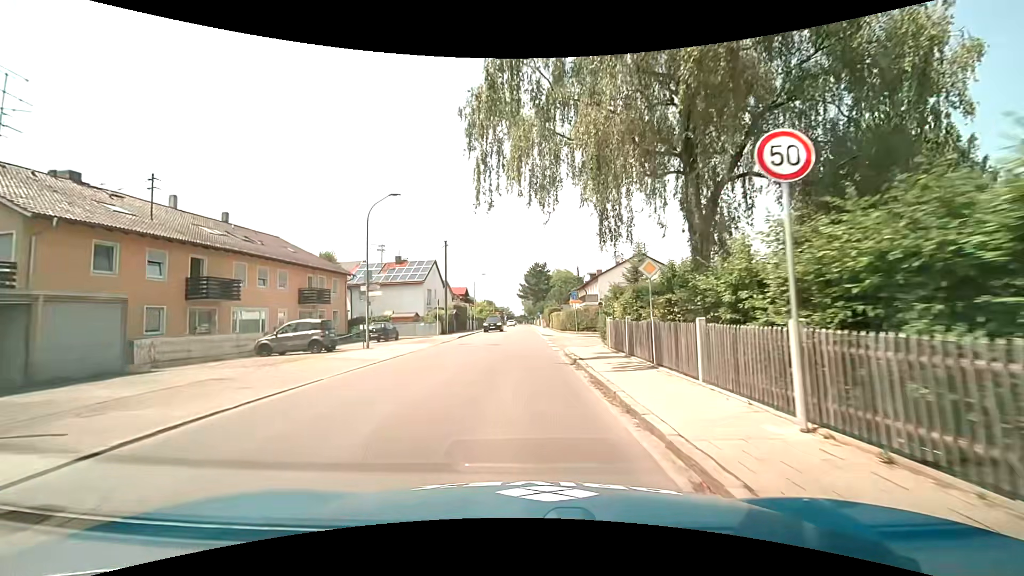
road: tertiary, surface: asphalt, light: Day
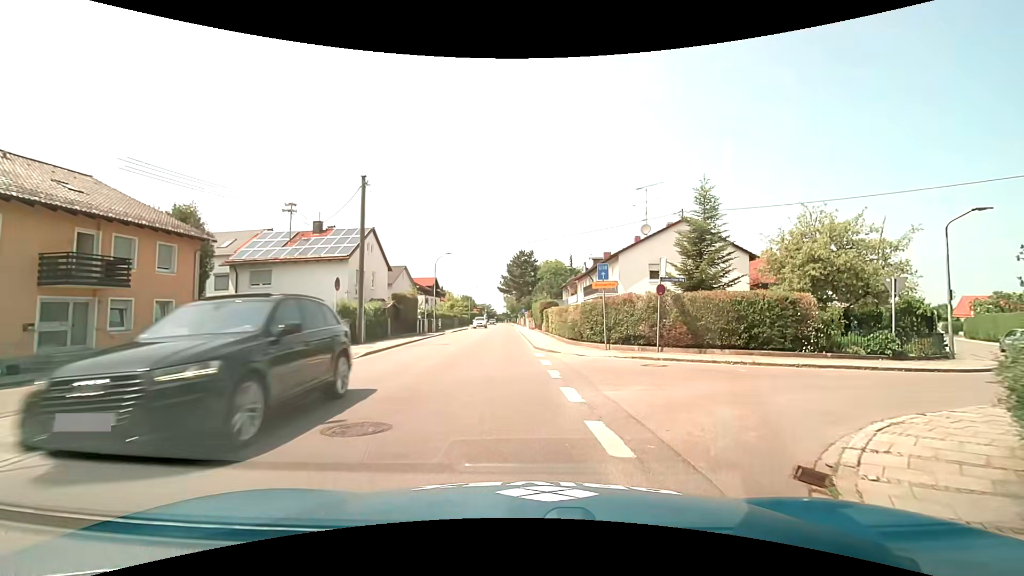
(0.0, +18.9) m; +2°
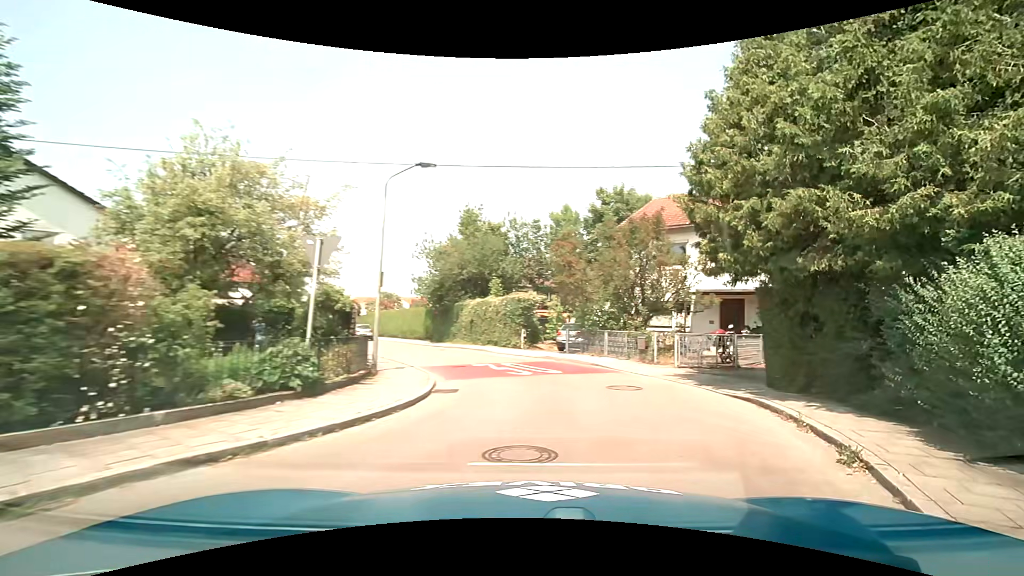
(+5.2, +10.5) m; +61°
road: residential
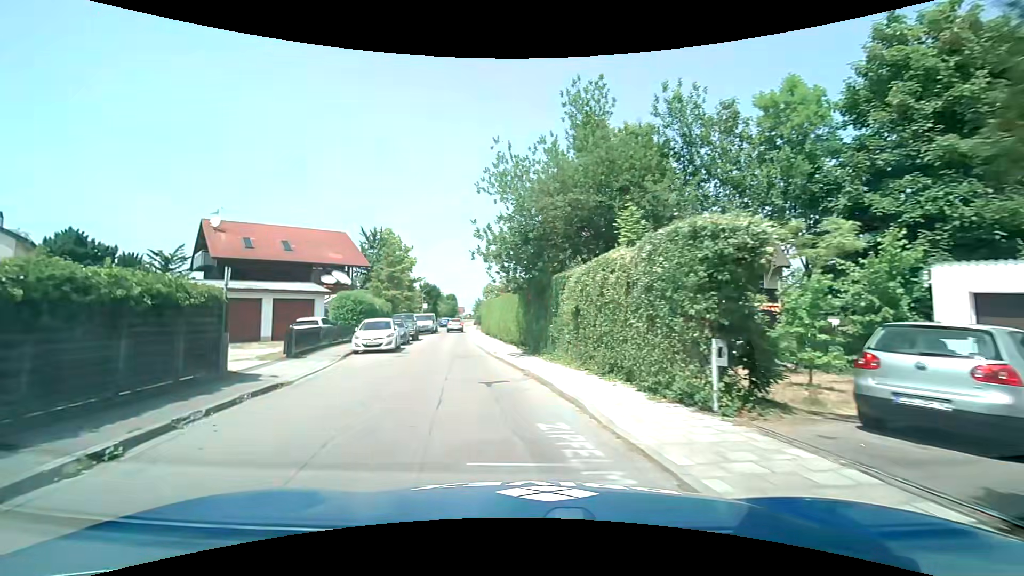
(0.0, +17.9) m; -20°
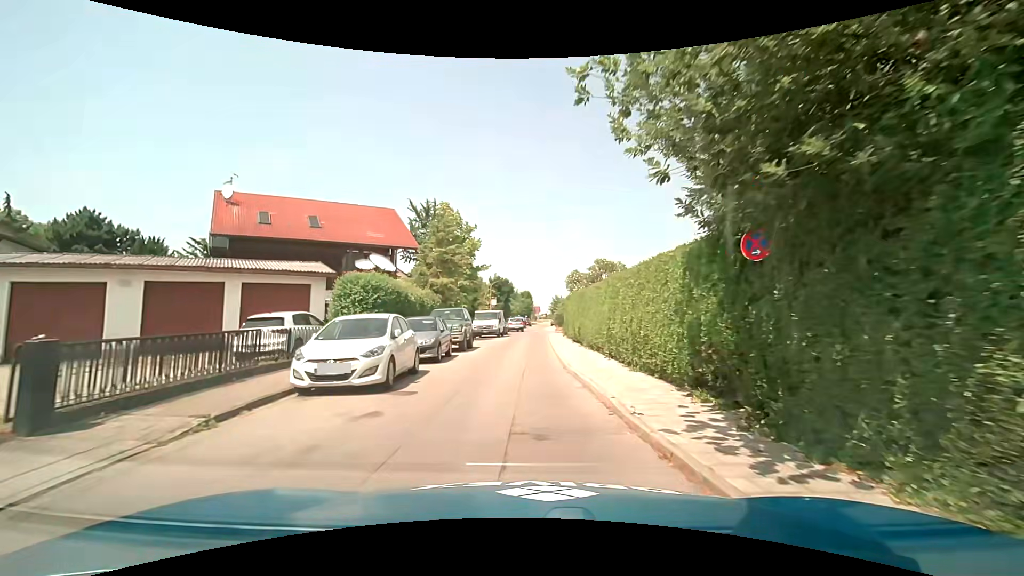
(-1.4, +12.5) m; -8°
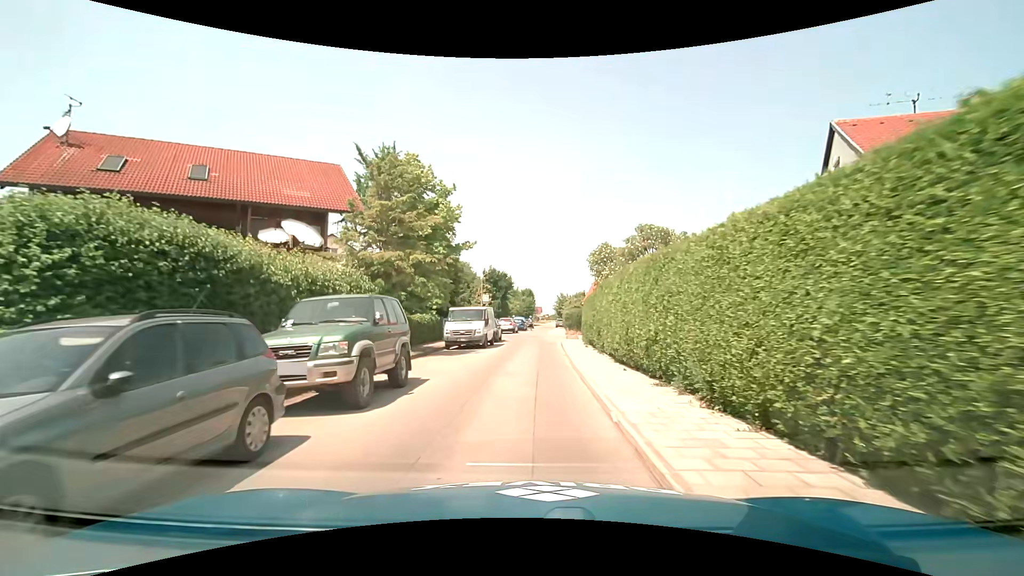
(-0.1, +12.8) m; -1°
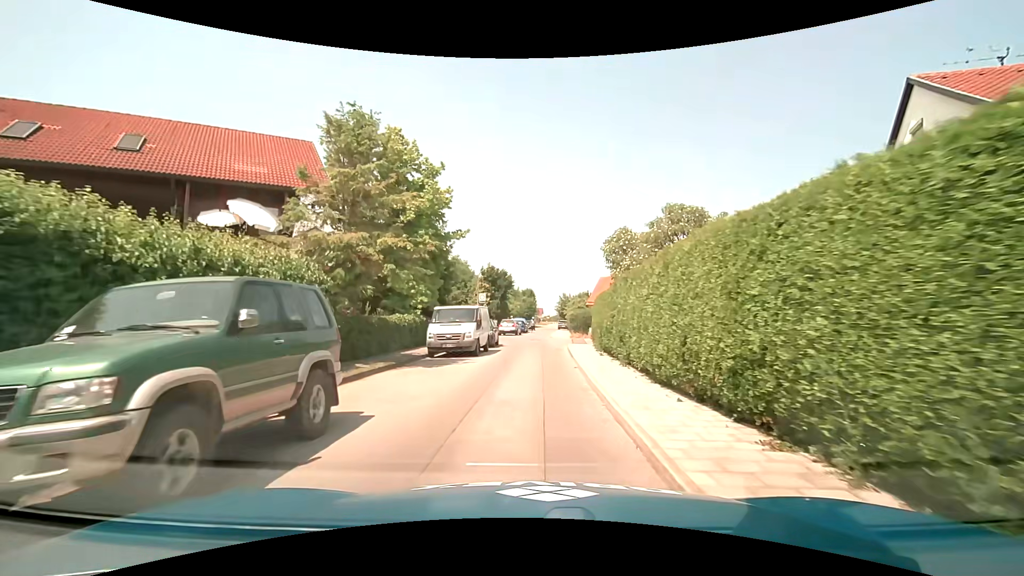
(0.0, +4.1) m; 0°
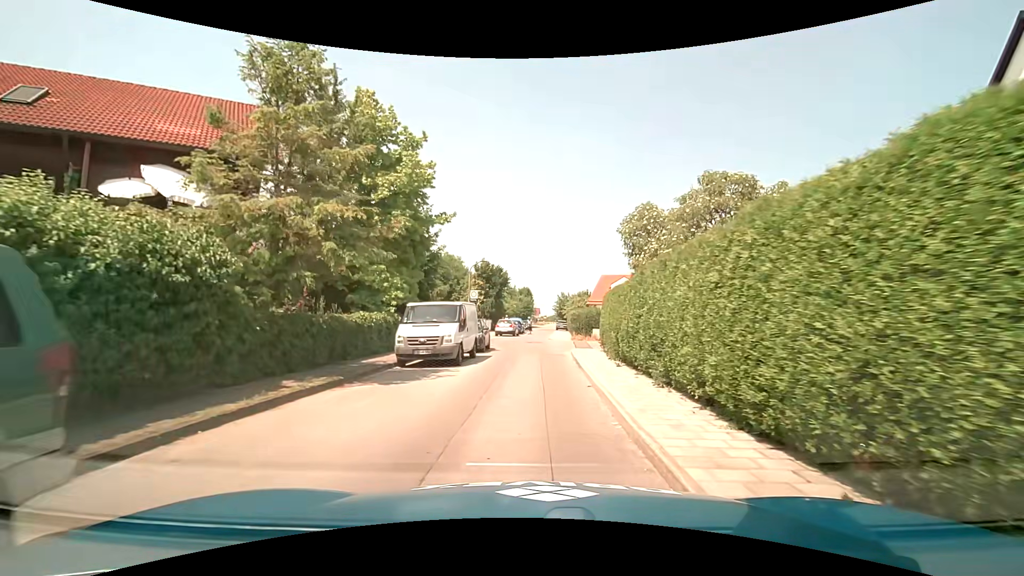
(0.0, +4.0) m; +1°
(0, +10) (0, +20) (+1, +30) (+1, +40) (+1, +50) (+2, +60) (+2, +70) (+2, +80) (+2, +90) (+3, +100) m
